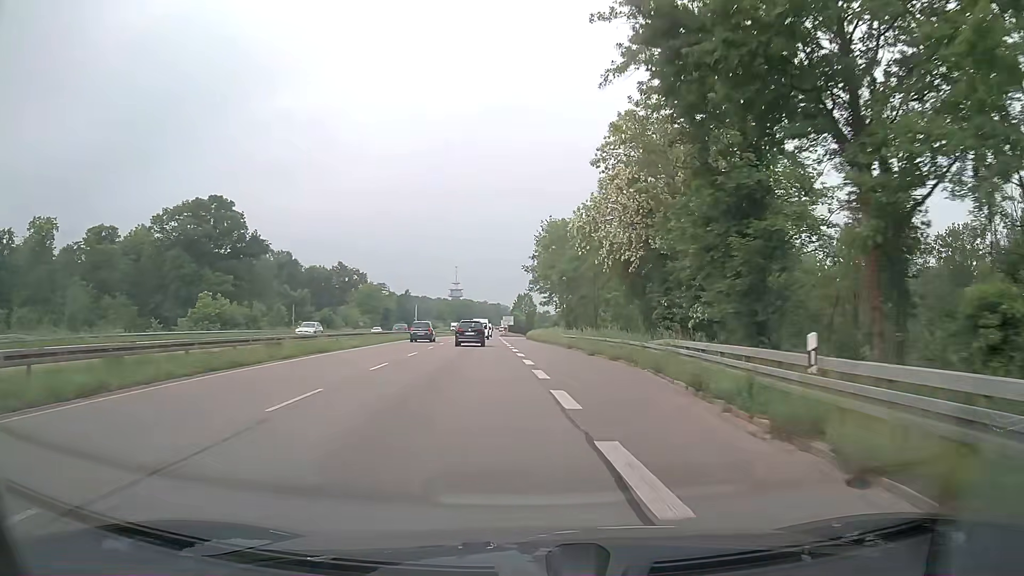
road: trunk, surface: asphalt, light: Day
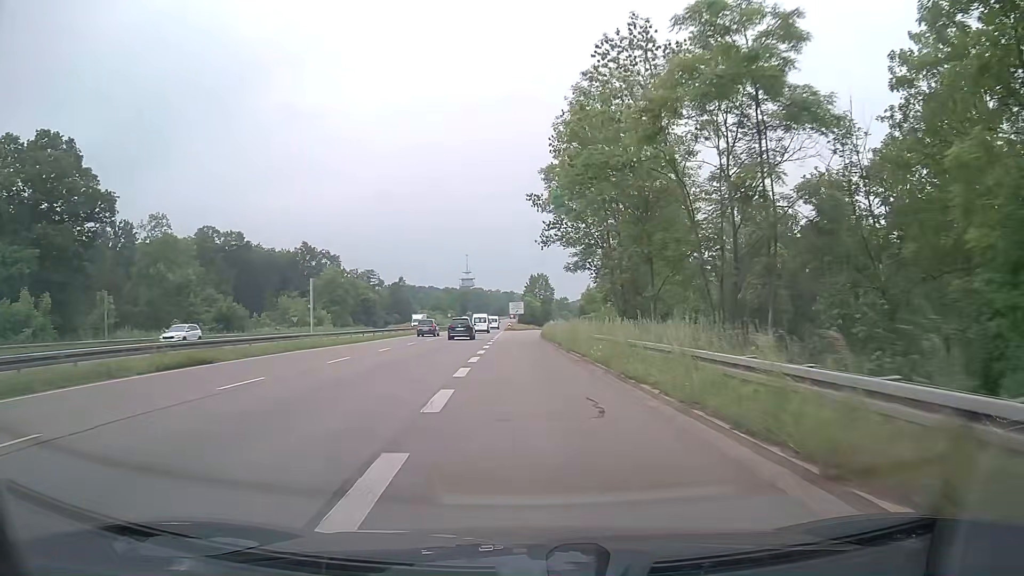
(0.0, +42.8) m; -1°
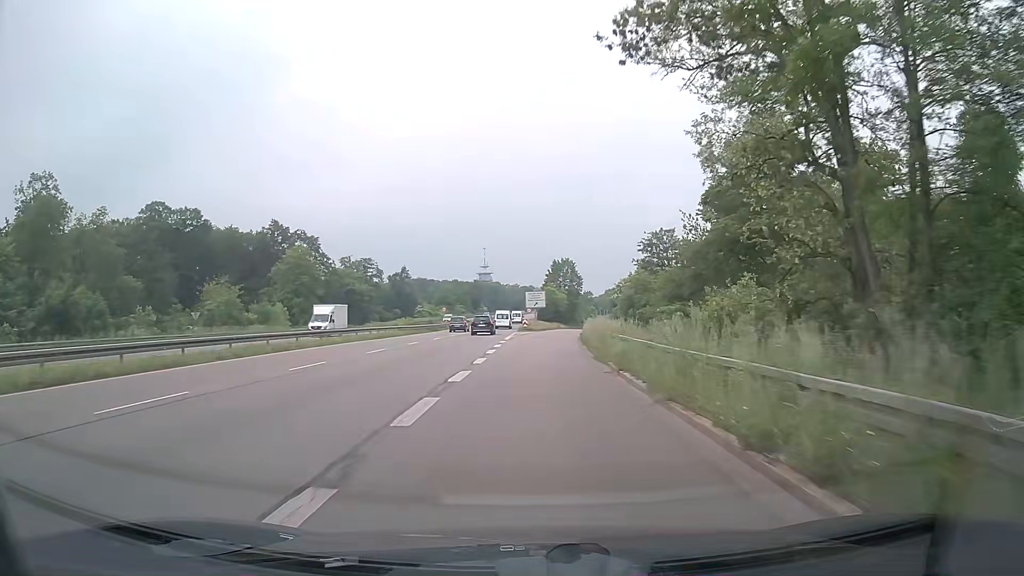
(-0.6, +31.2) m; -2°
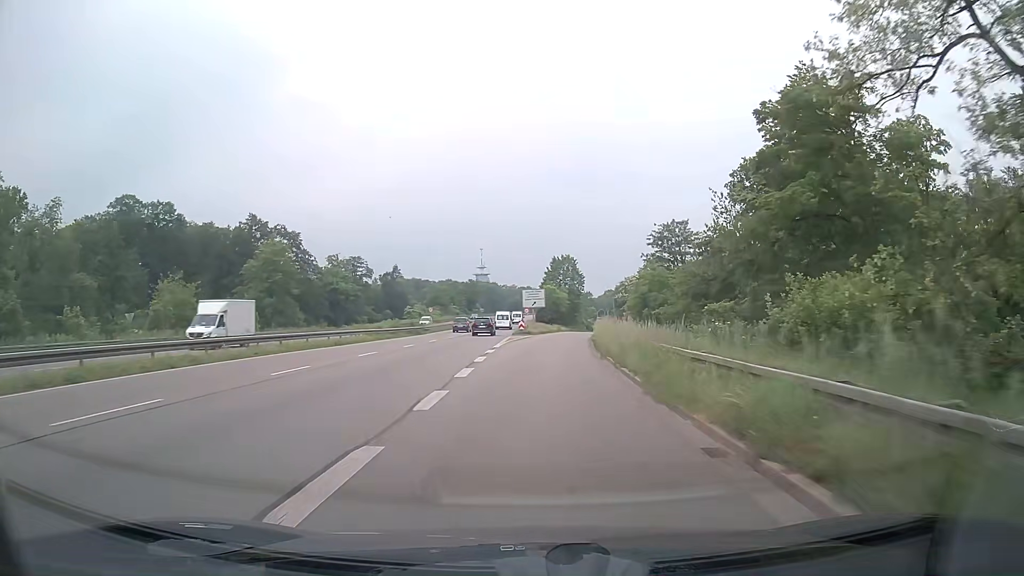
(0.0, +10.1) m; +1°
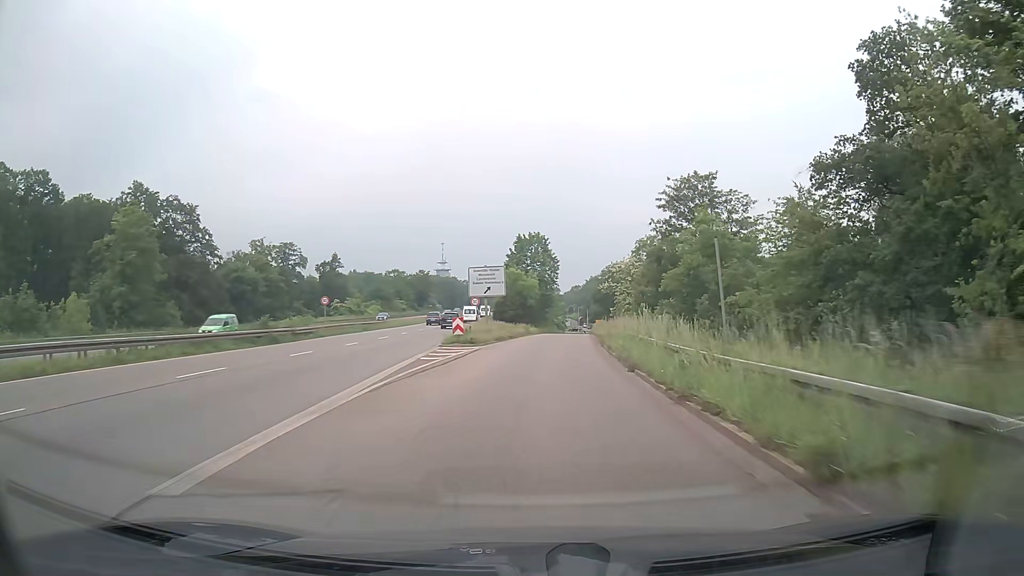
(+0.6, +29.1) m; +3°
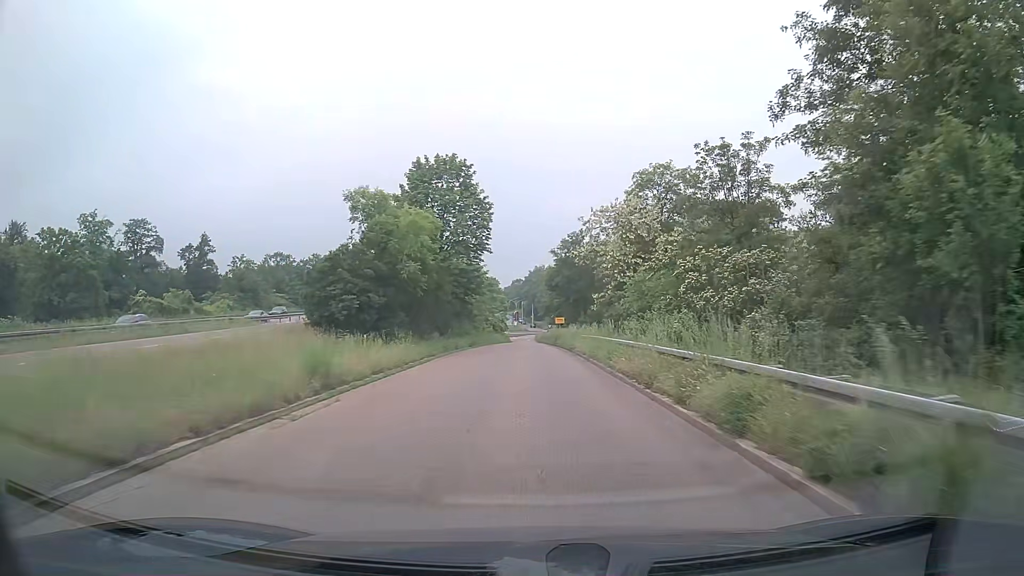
(+2.4, +45.1) m; +5°
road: trunk_link
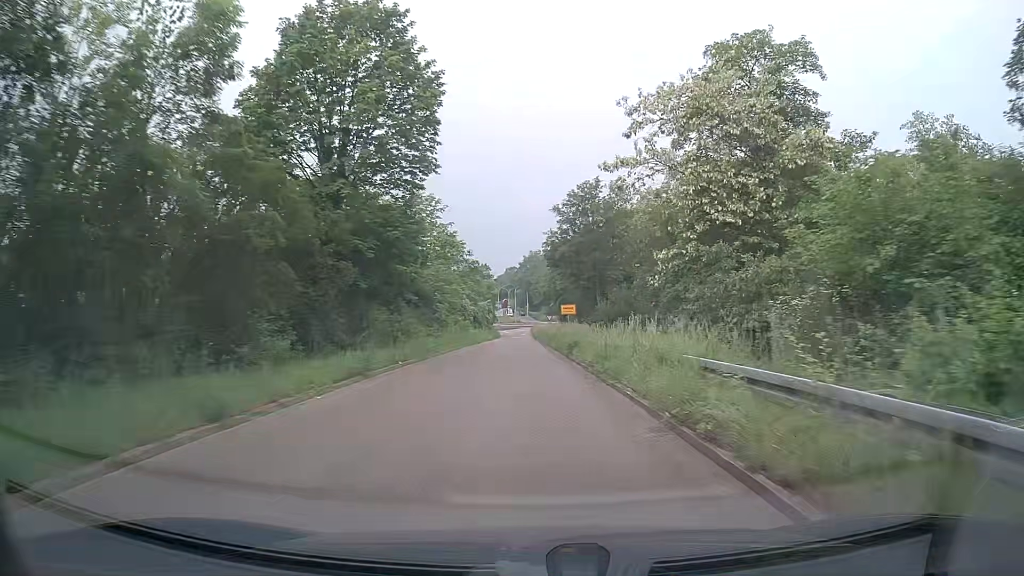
(+0.2, +25.4) m; 0°
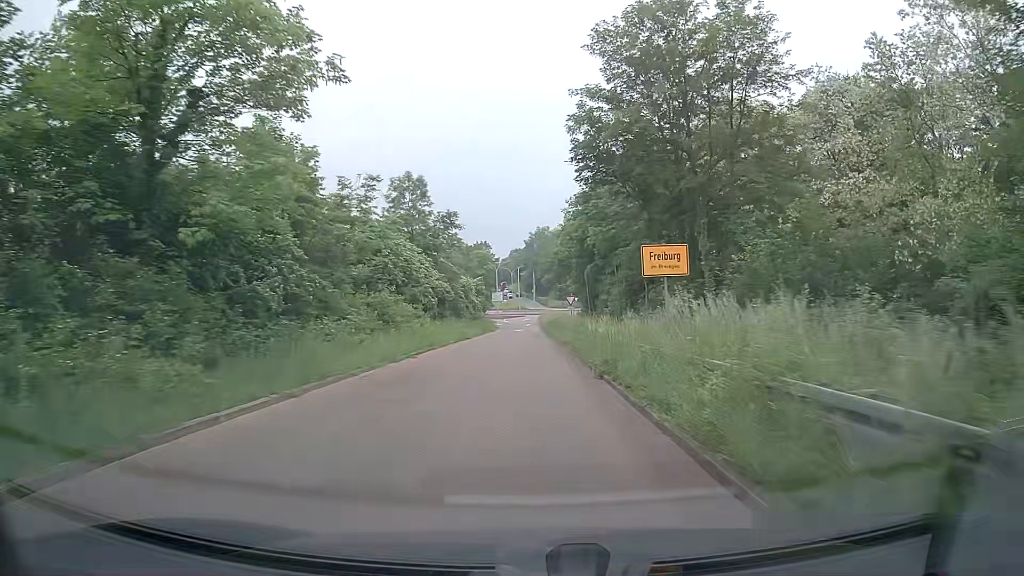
(-0.1, +32.0) m; -1°
(0, +10) (0, +20) (0, +30) (0, +40) (0, +50) (0, +60) (0, +70) (-1, +80) (-1, +90) (-1, +100) m
